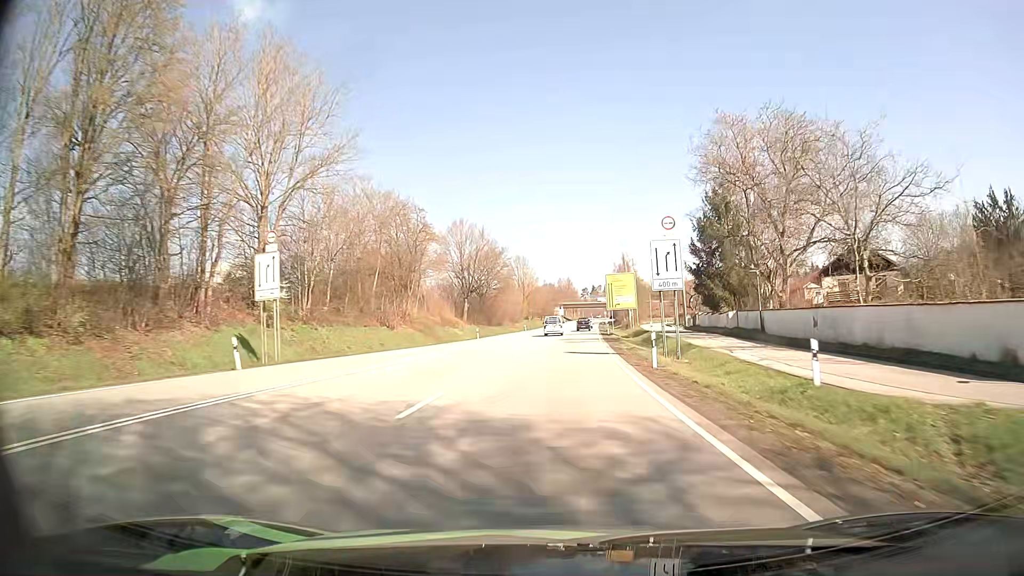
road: primary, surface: asphalt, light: Day
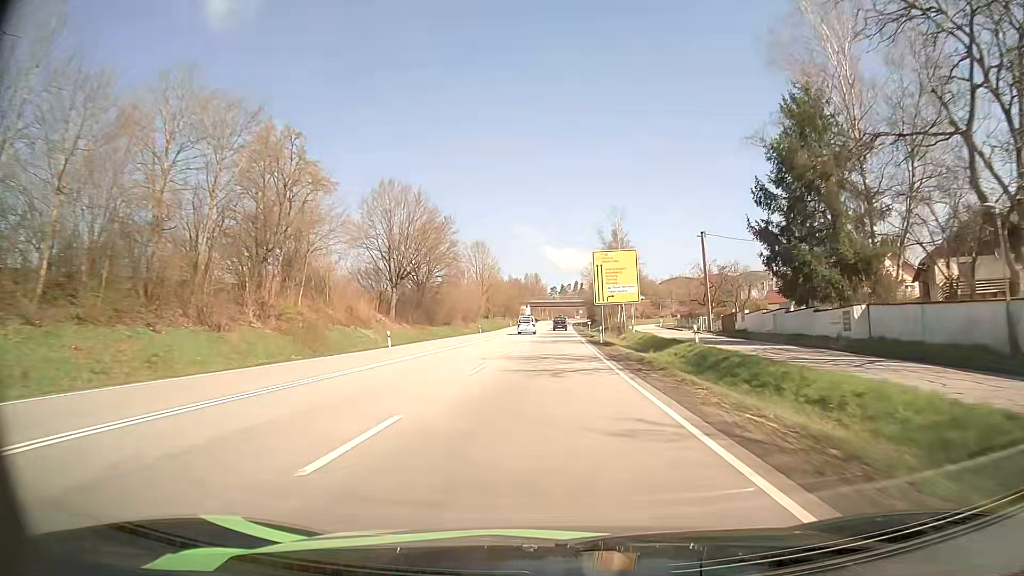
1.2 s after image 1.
(+0.7, +27.6) m; +3°
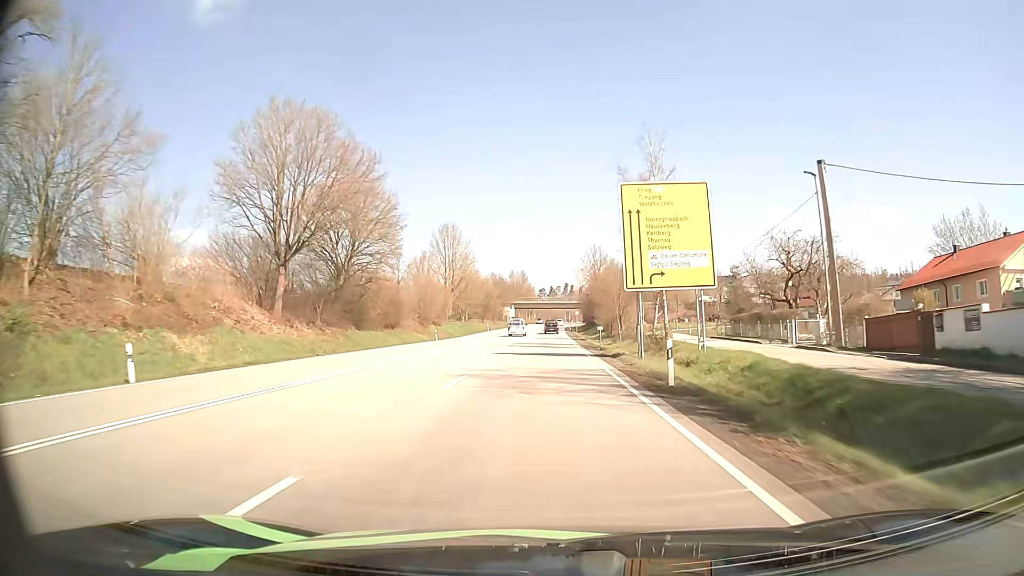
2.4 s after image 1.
(+0.4, +28.1) m; +1°
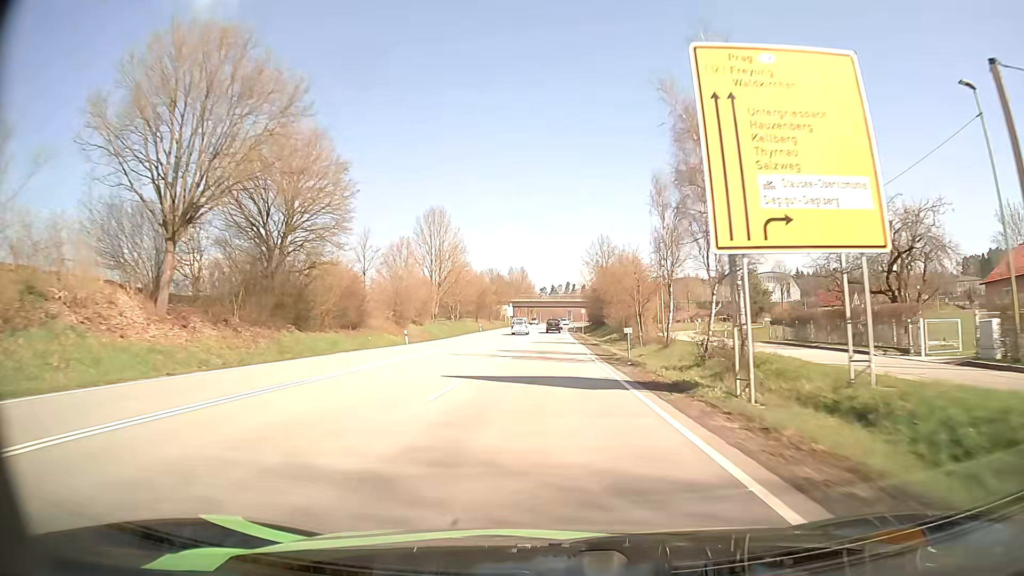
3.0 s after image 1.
(0.0, +14.2) m; 0°
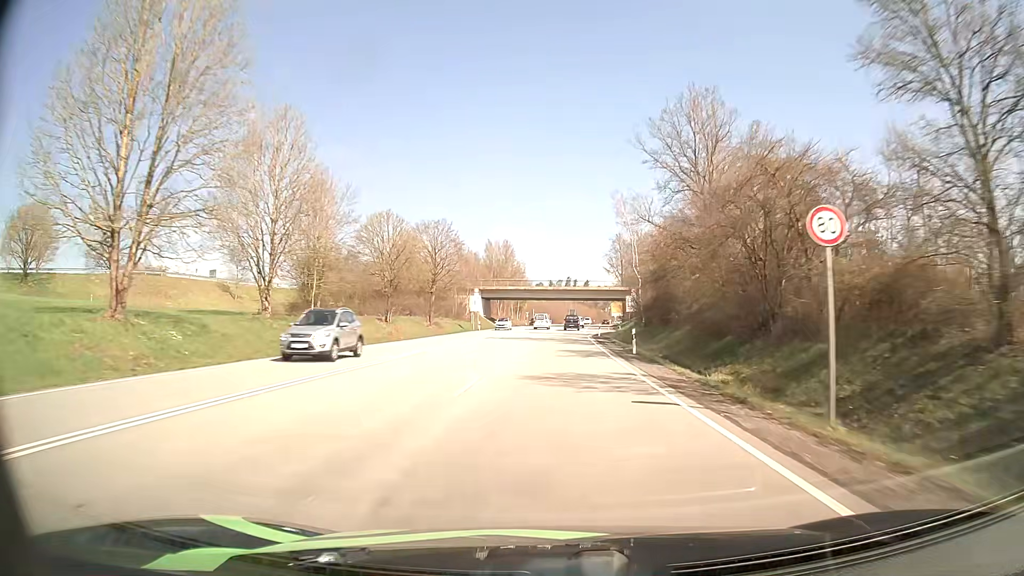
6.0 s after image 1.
(0.0, +71.9) m; 0°
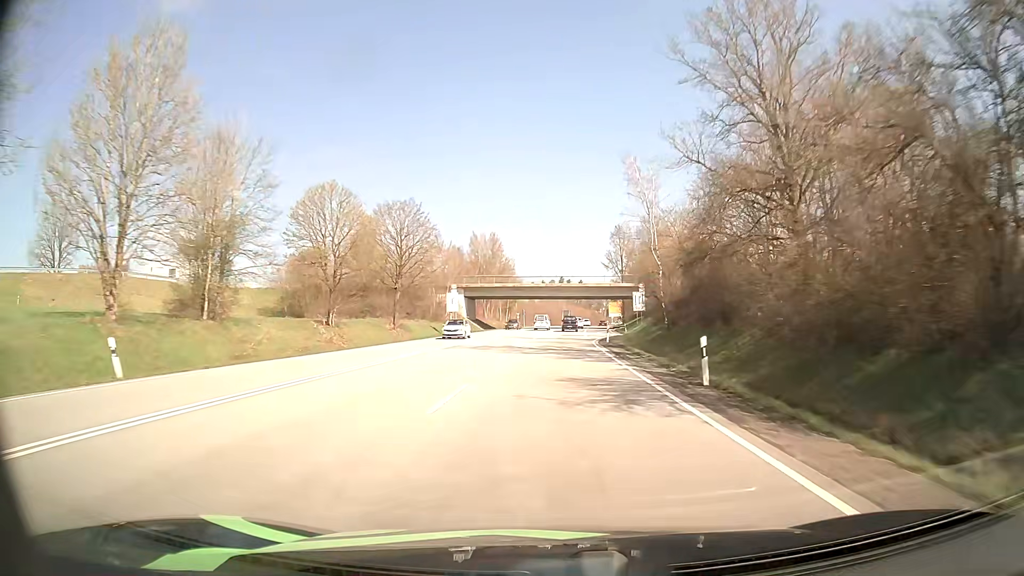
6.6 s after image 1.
(+0.1, +14.2) m; +1°
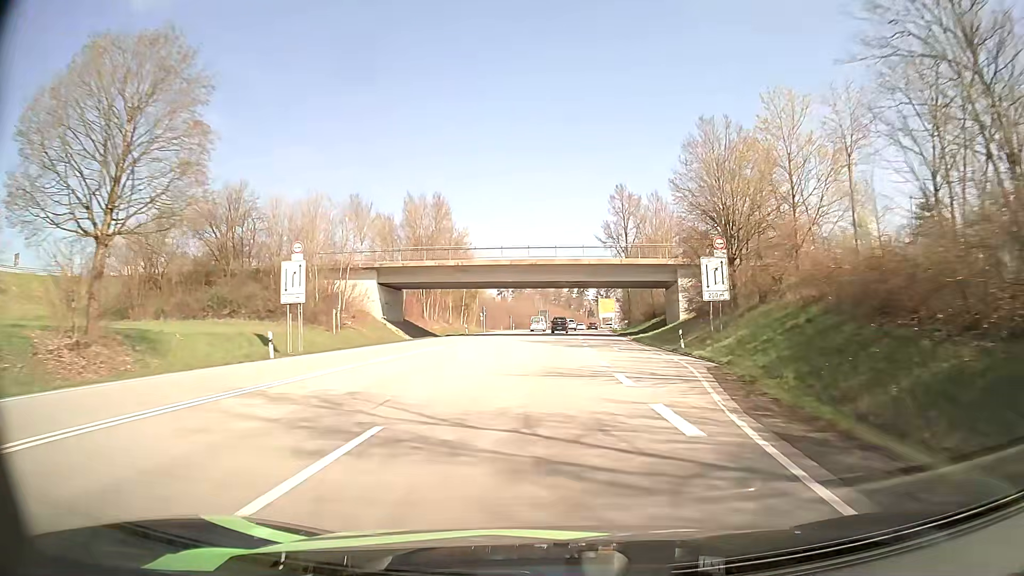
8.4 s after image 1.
(+0.7, +41.0) m; +2°
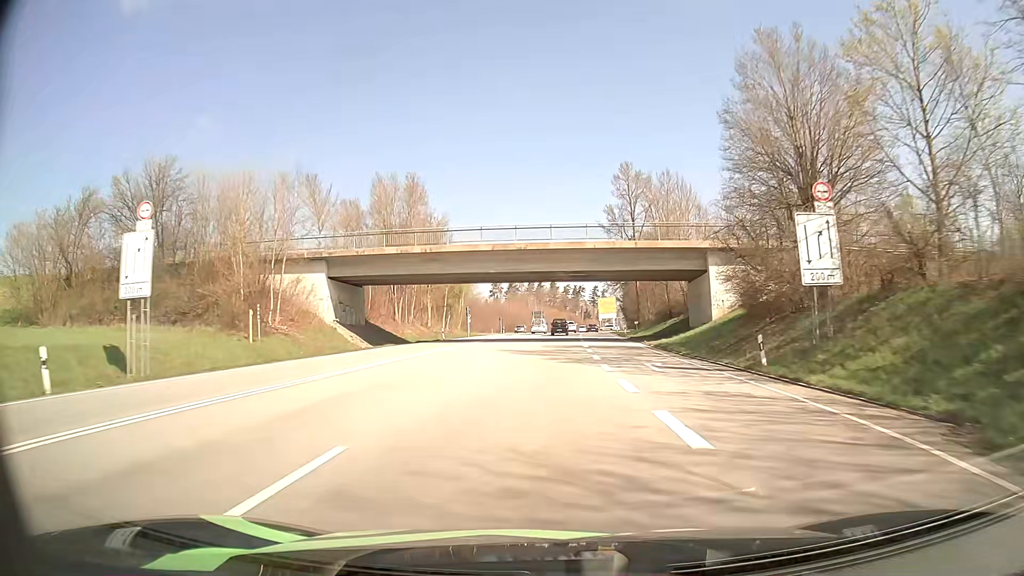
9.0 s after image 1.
(0.0, +13.3) m; 0°
(0, +10) (0, +20) (0, +30) (0, +40) (+1, +50) (0, +60) (+1, +70) (+1, +80) (+1, +90) (+2, +100) m
